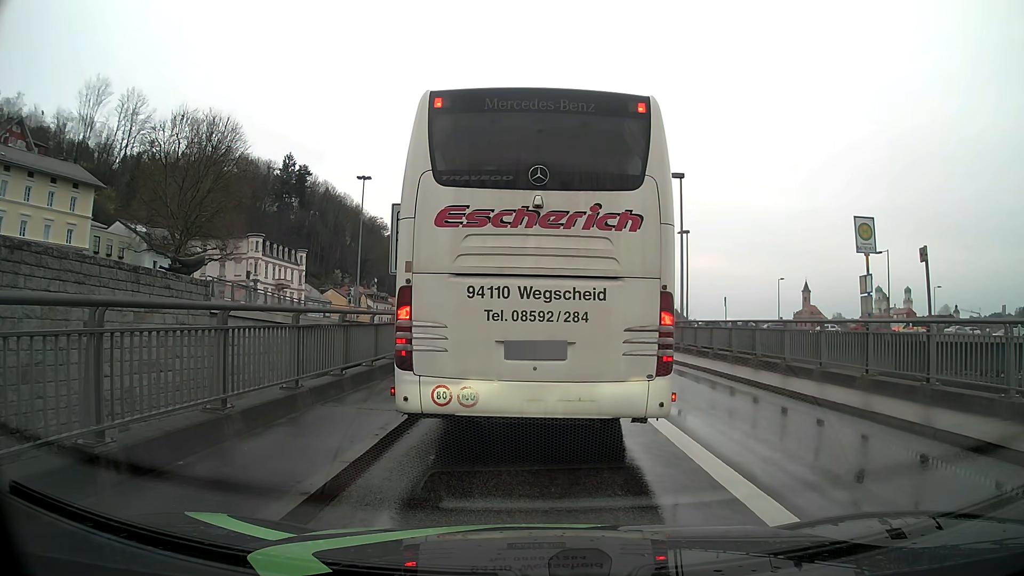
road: primary_link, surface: asphalt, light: Day
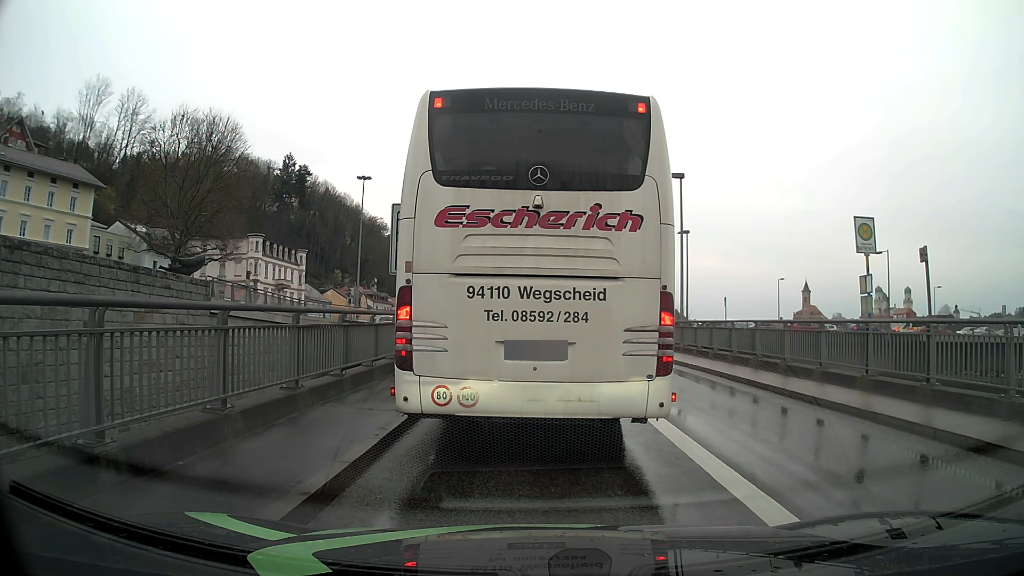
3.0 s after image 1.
(0.0, 0.0) m; 0°
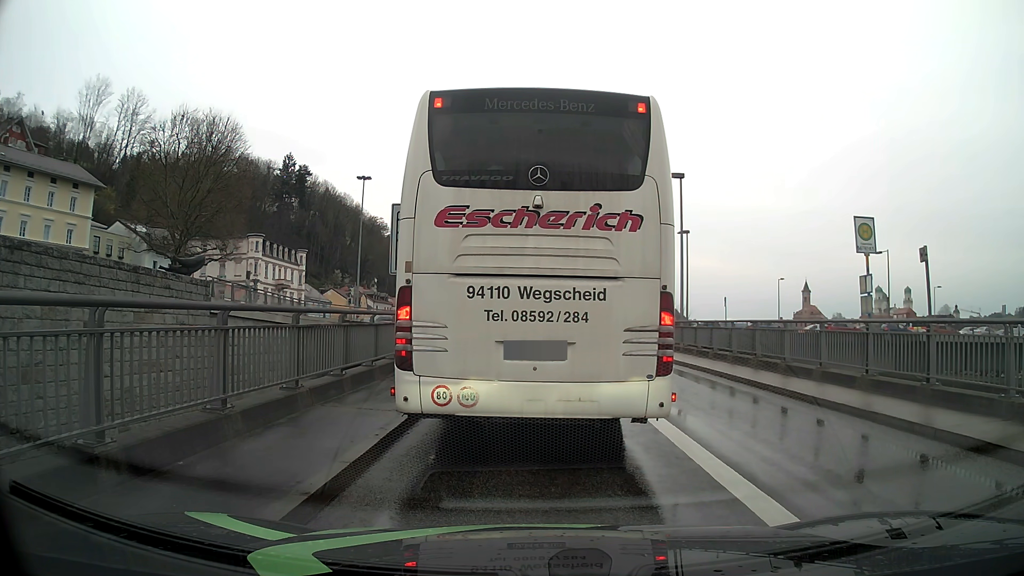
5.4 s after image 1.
(0.0, 0.0) m; 0°
